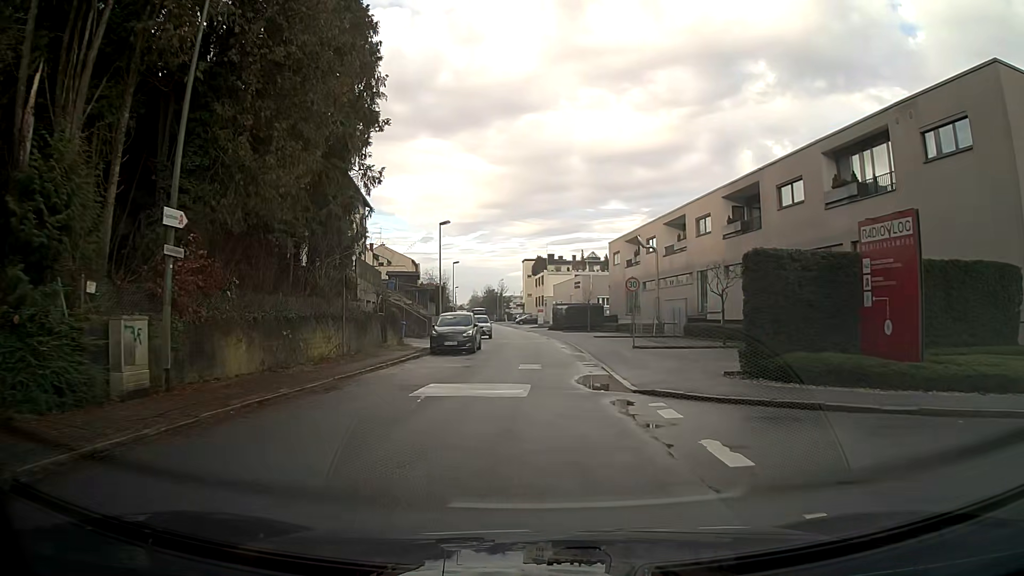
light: Day
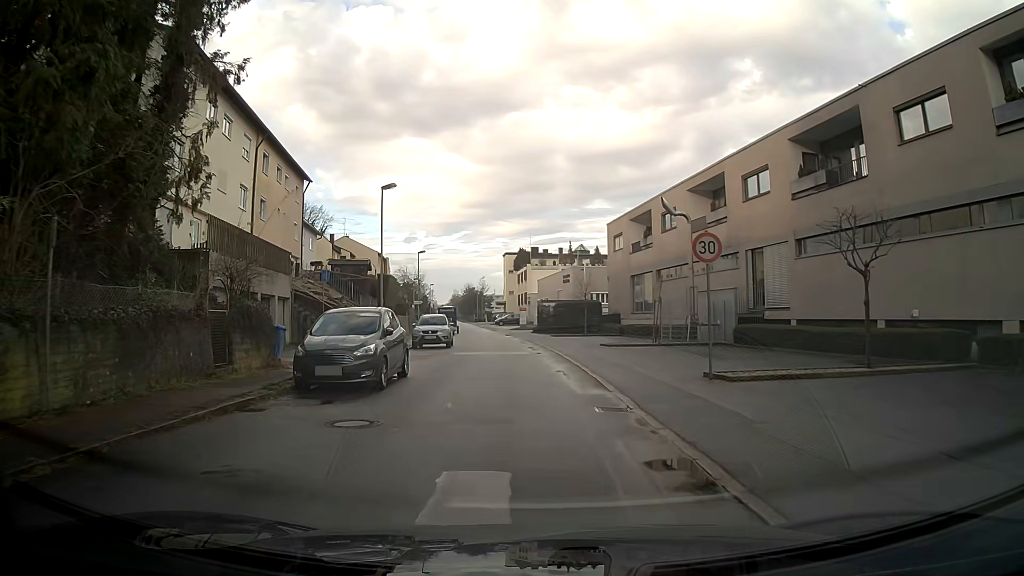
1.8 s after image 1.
(+0.2, +13.8) m; +1°
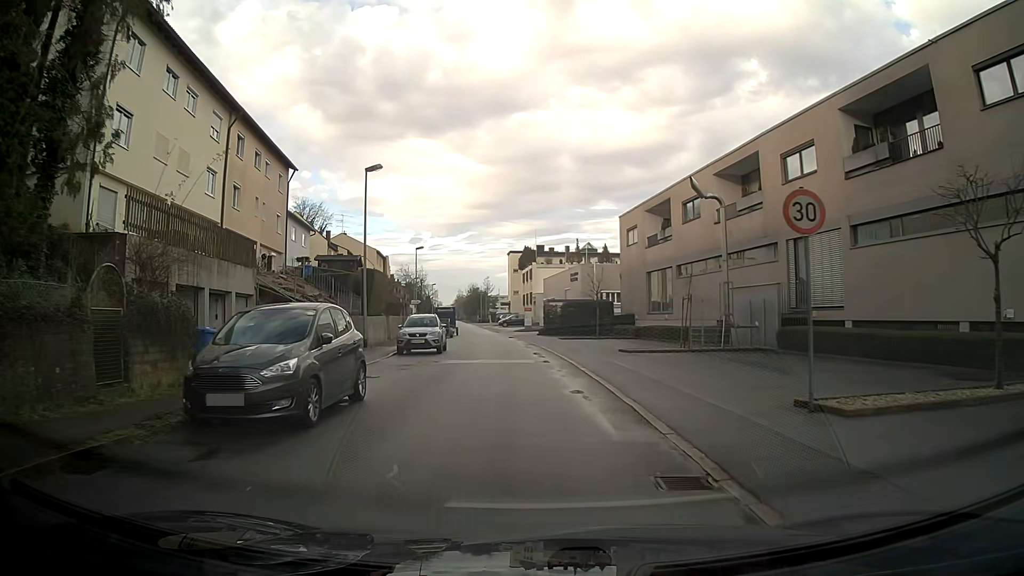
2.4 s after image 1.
(0.0, +4.6) m; 0°
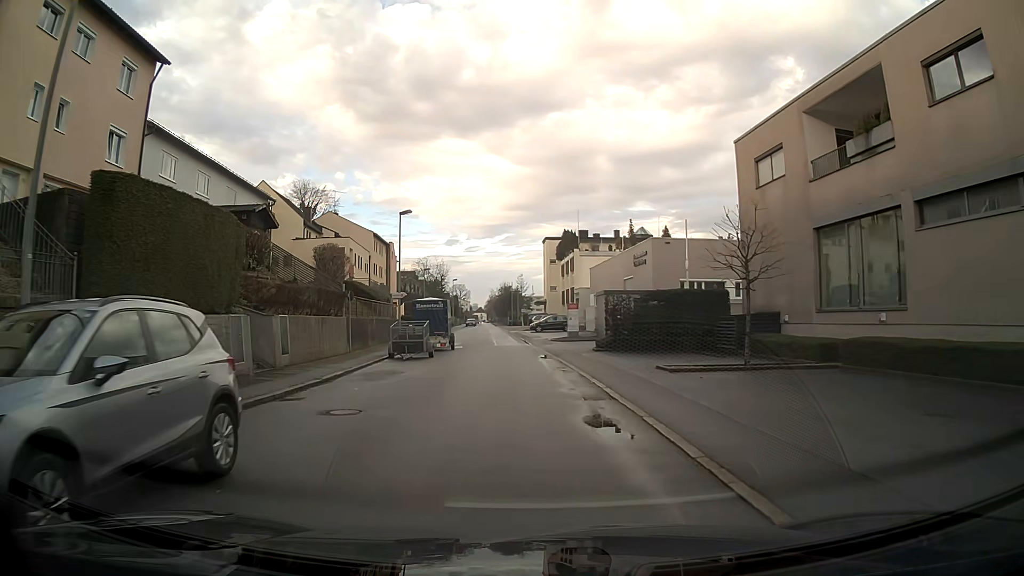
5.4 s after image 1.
(-0.6, +23.1) m; -3°
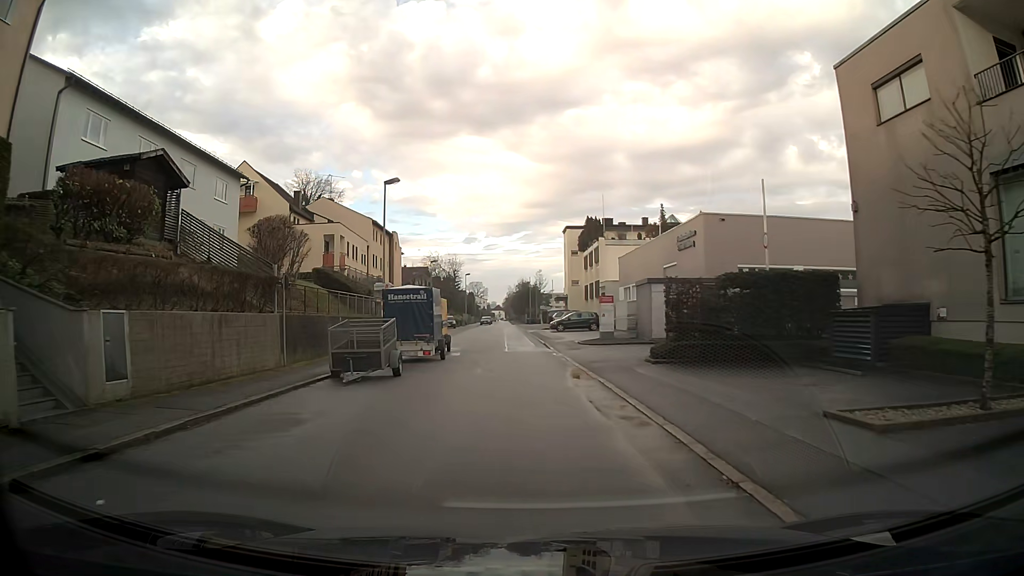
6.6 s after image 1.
(-0.1, +9.3) m; -2°
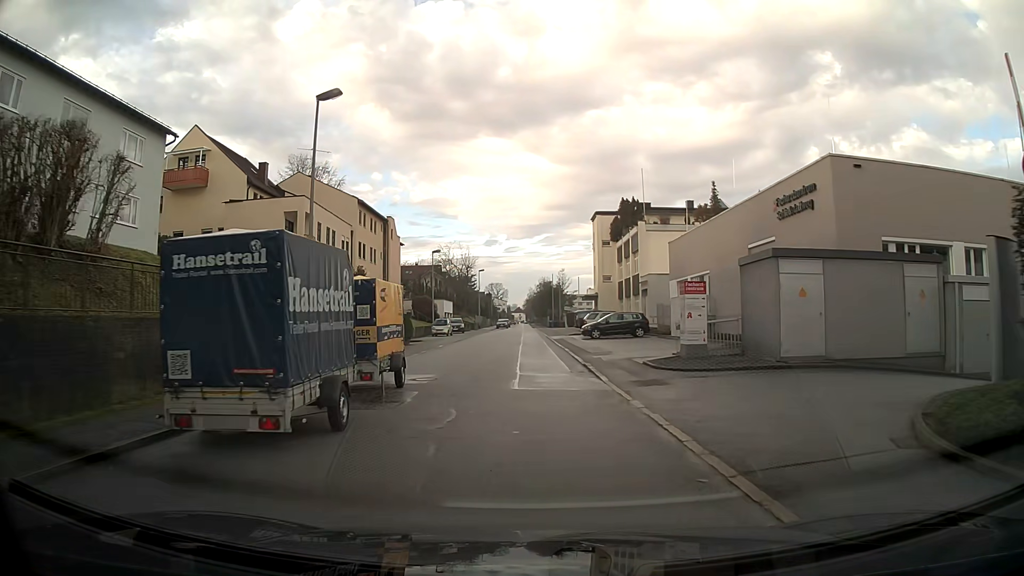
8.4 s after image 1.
(-0.2, +13.9) m; -1°
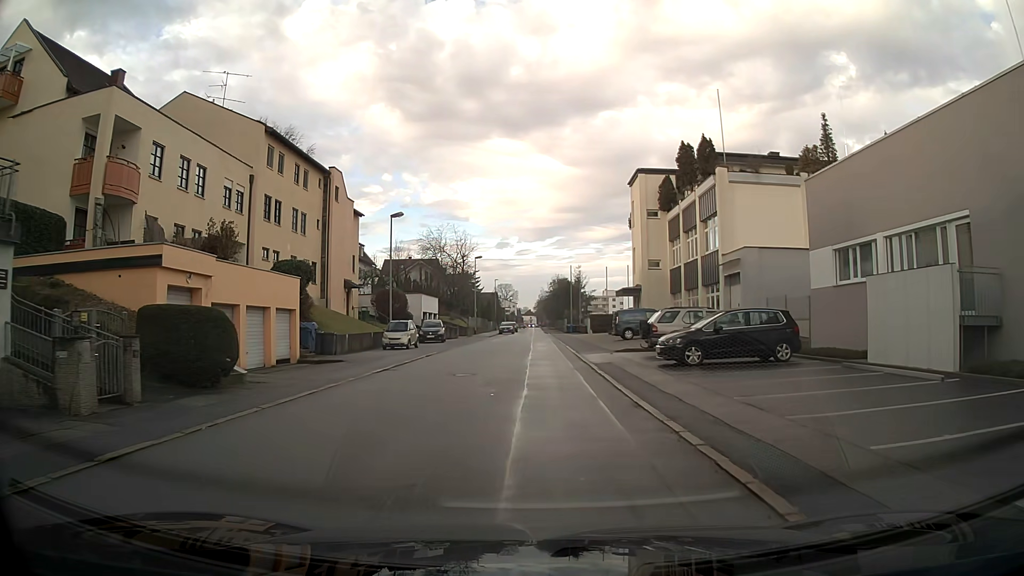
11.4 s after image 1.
(-0.2, +23.1) m; -1°
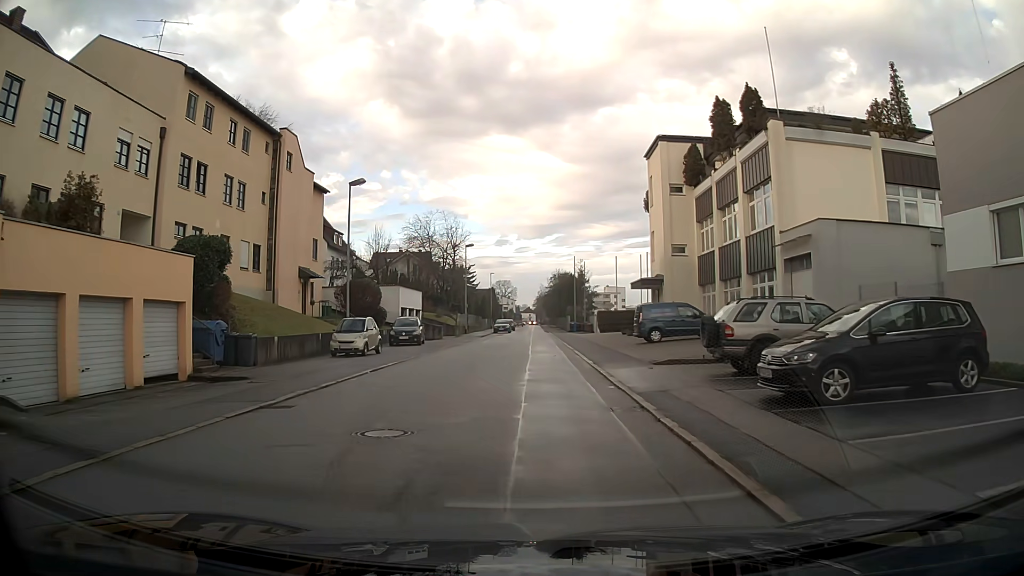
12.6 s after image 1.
(0.0, +9.2) m; 0°
(0, +10) (0, +20) (0, +30) (0, +40) (0, +50) (0, +60) (0, +70) (0, +80) (0, +90) (0, +100) m
